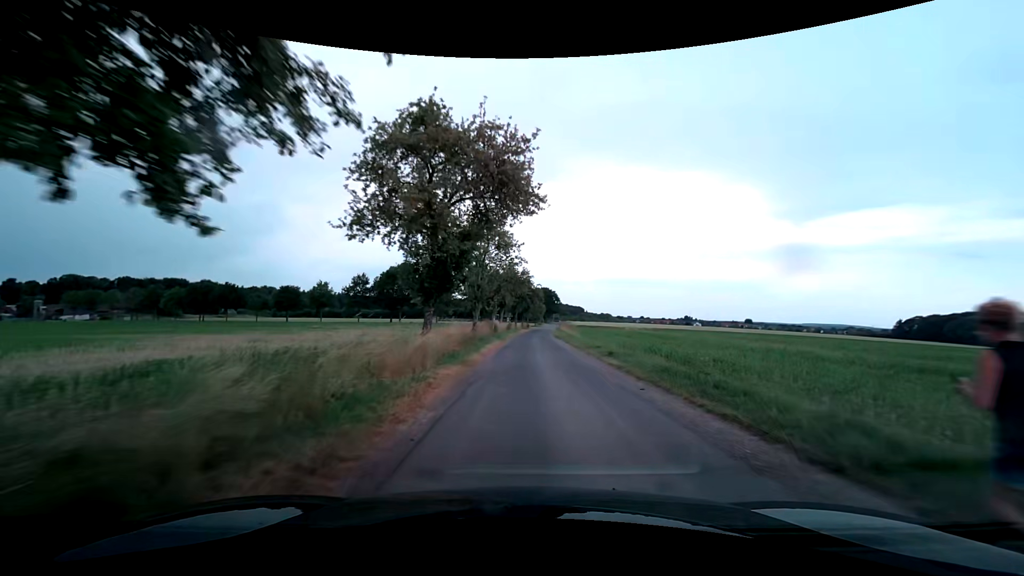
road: unclassified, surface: asphalt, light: Day
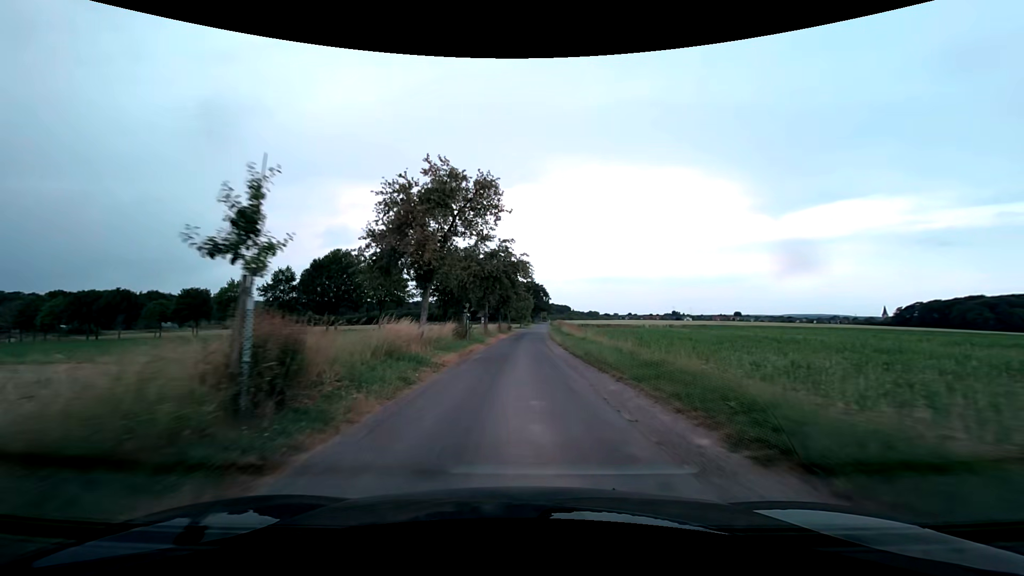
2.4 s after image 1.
(+0.8, +33.4) m; +2°
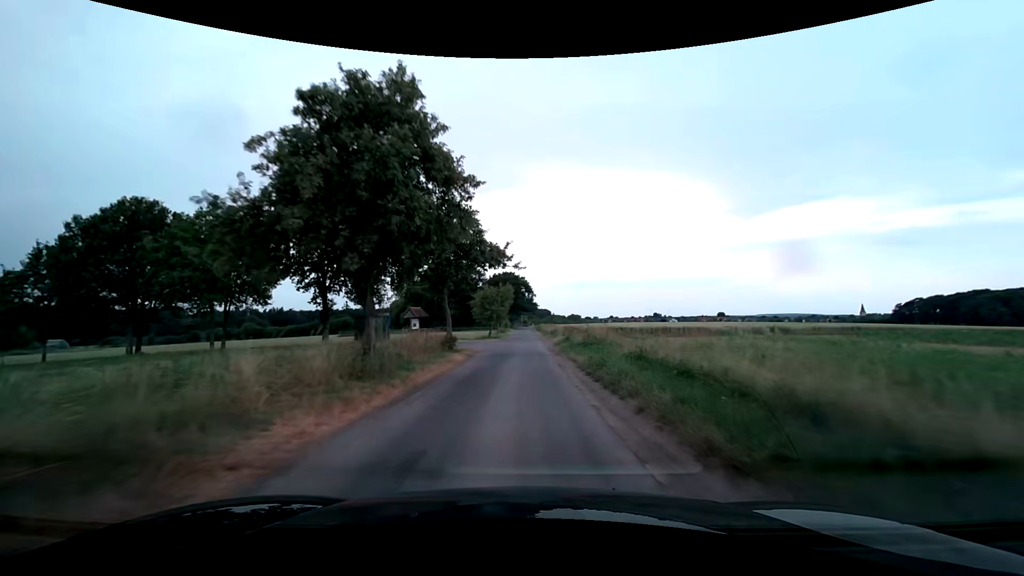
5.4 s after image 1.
(+0.7, +44.1) m; +3°
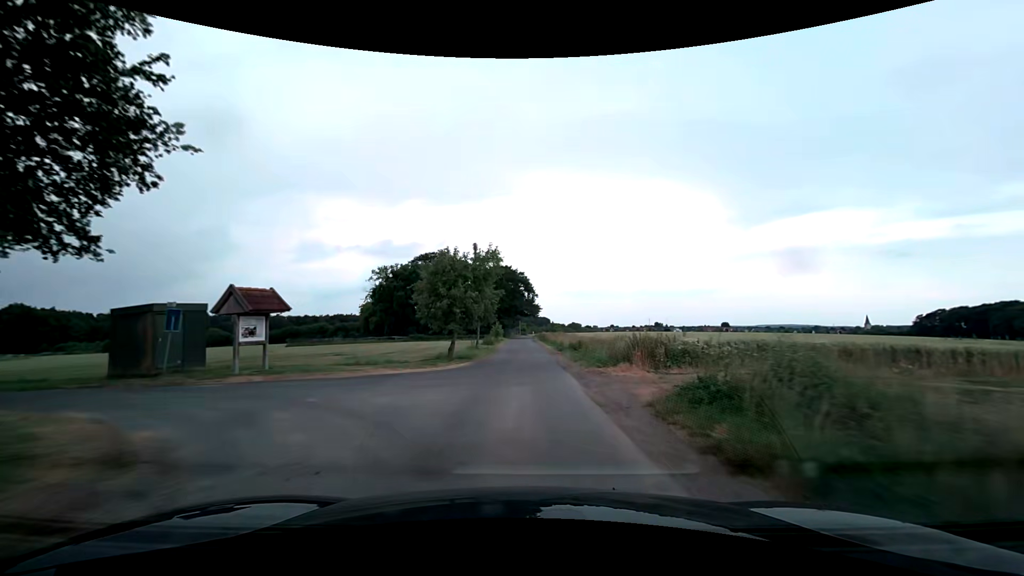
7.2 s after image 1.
(-0.1, +27.5) m; 0°
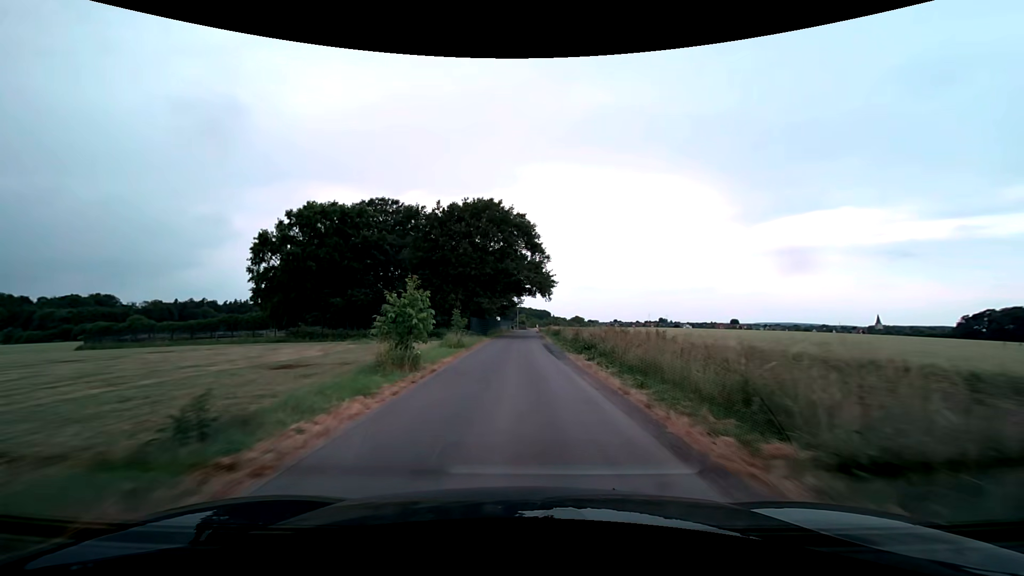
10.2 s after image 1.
(+0.2, +47.0) m; 0°
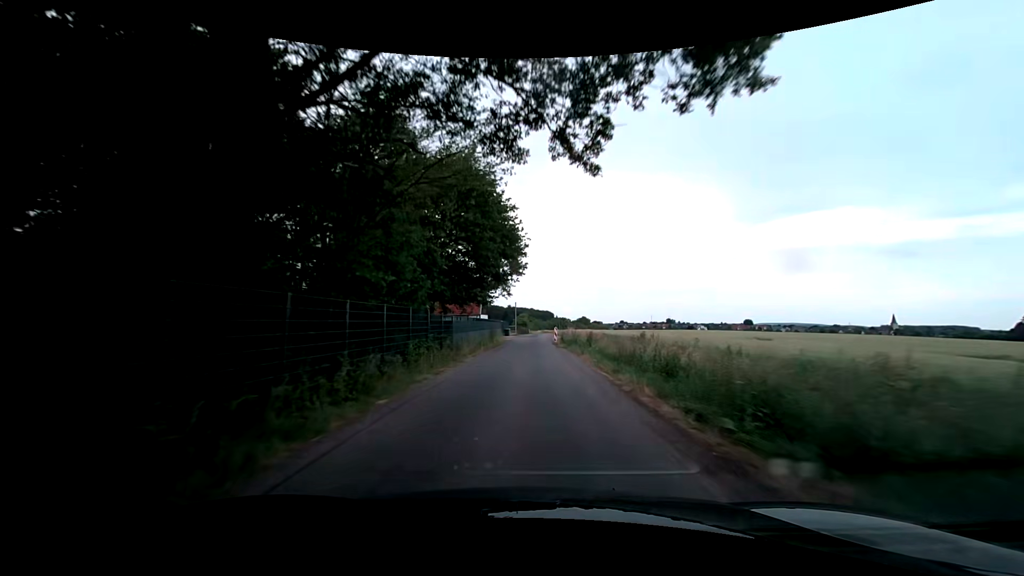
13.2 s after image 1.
(0.0, +48.0) m; 0°
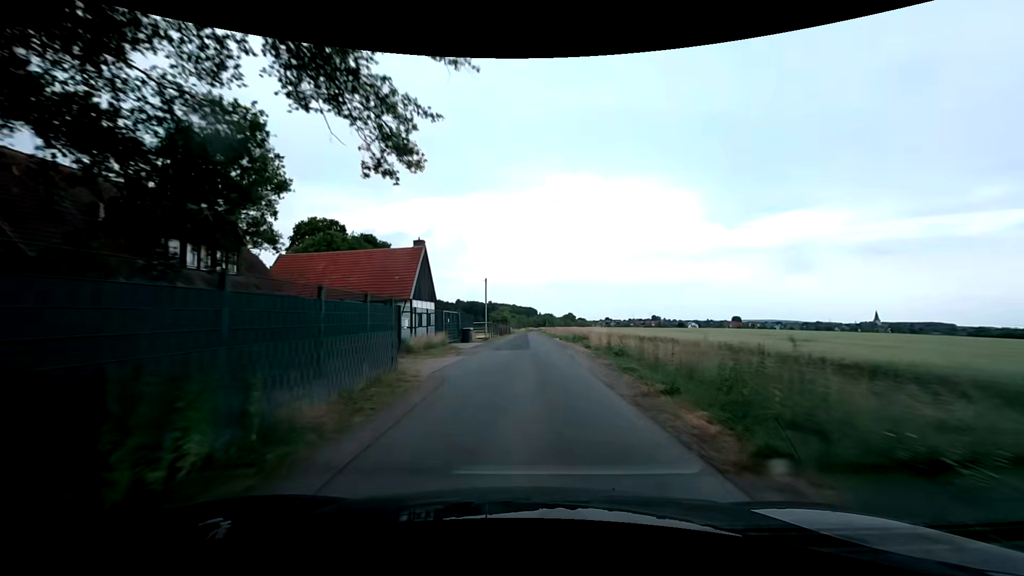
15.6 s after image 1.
(+0.3, +37.7) m; +2°
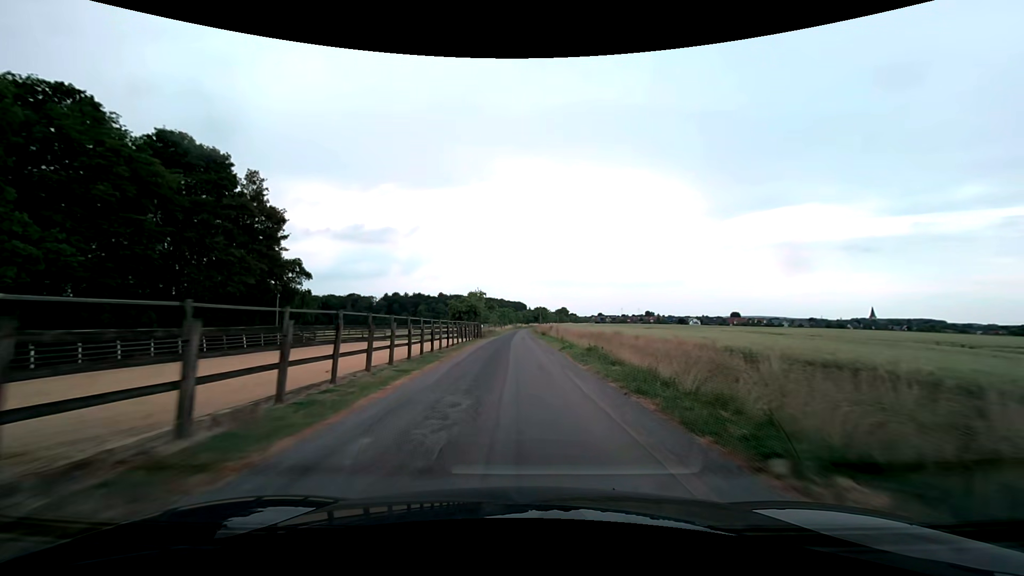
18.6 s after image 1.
(+0.6, +46.6) m; +1°
(0, +10) (0, +20) (0, +30) (-1, +40) (-1, +50) (-1, +60) (-1, +70) (-1, +80) (-1, +90) (-1, +100) m
